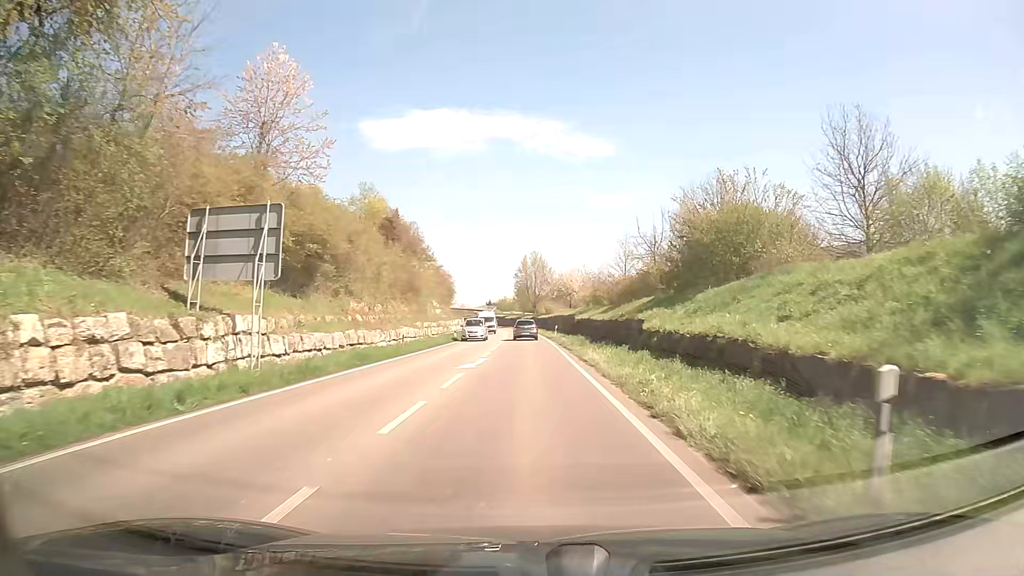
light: Day
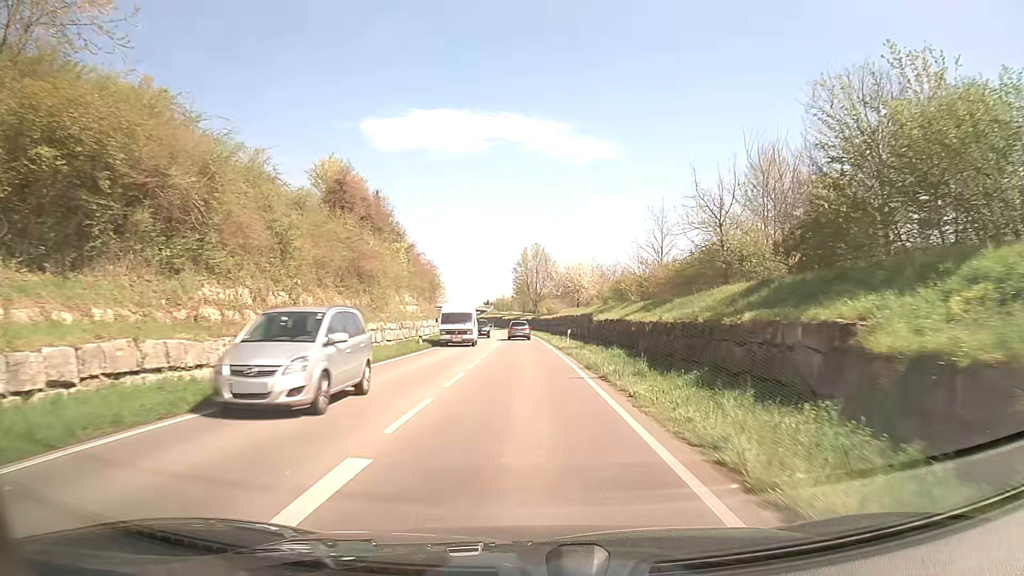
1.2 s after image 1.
(-0.1, +17.6) m; 0°
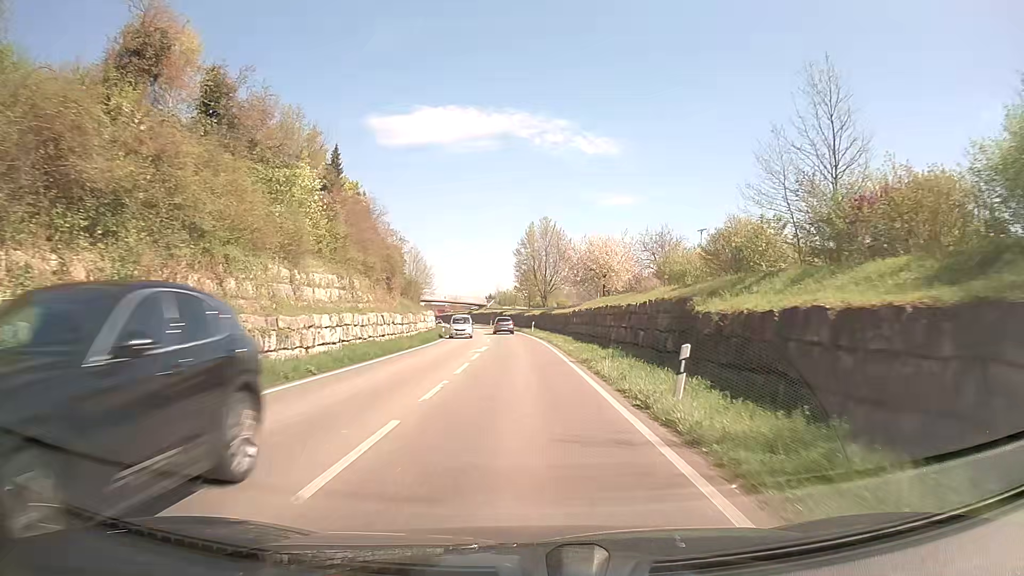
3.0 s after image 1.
(-0.1, +27.2) m; -1°
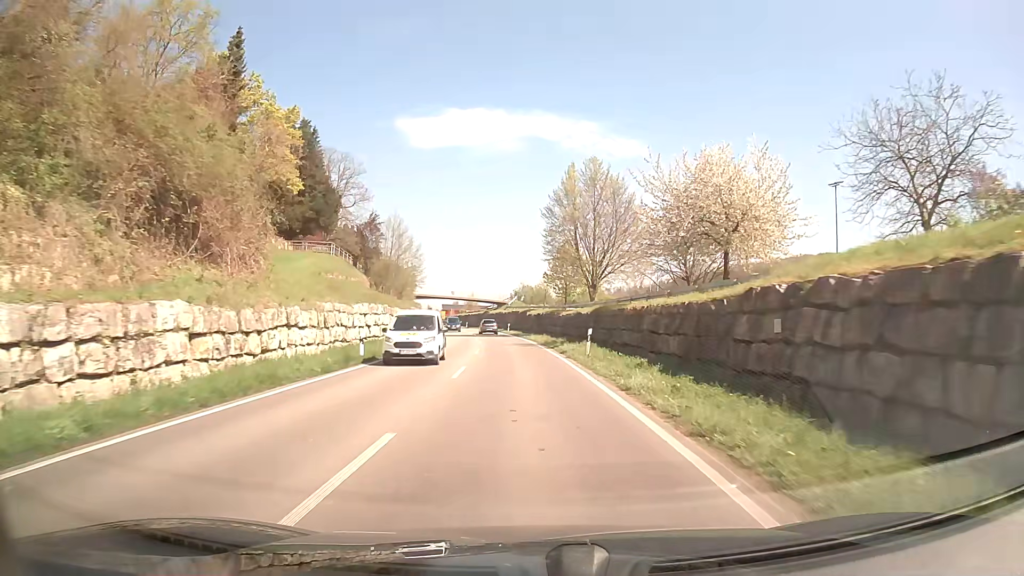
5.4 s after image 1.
(-0.7, +37.2) m; -3°
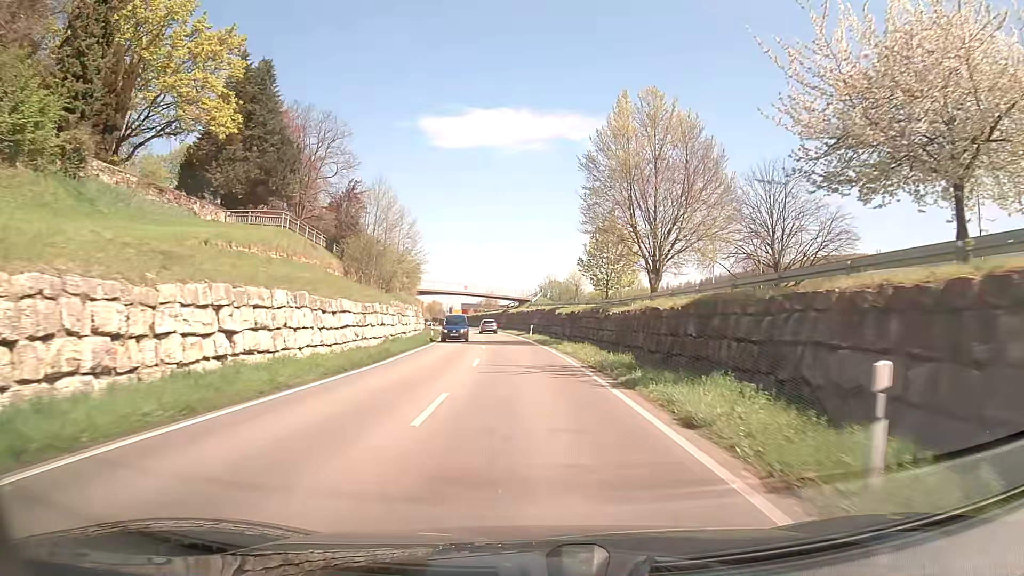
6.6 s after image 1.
(-0.4, +19.2) m; -2°
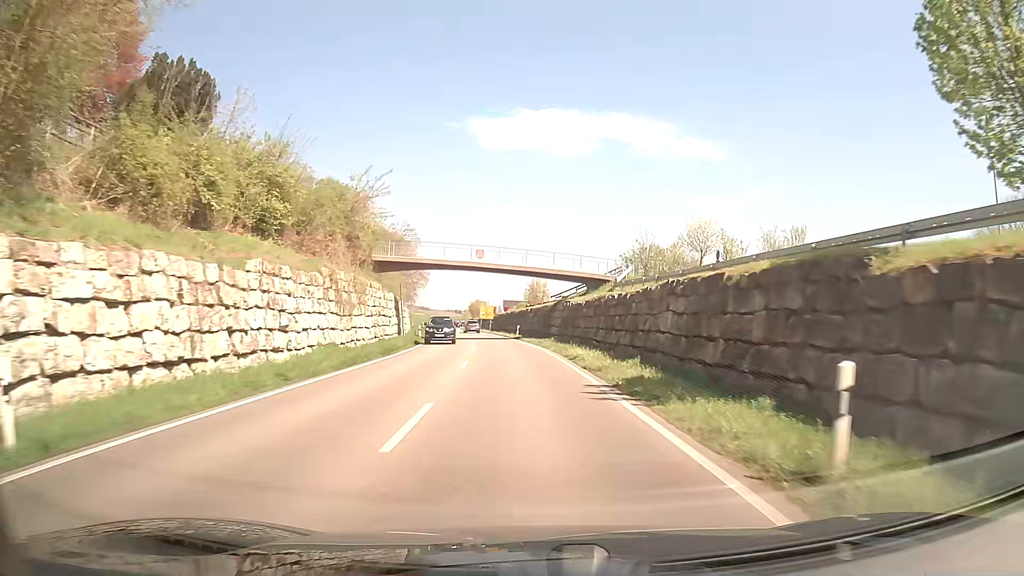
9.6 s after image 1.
(-1.8, +50.1) m; -4°
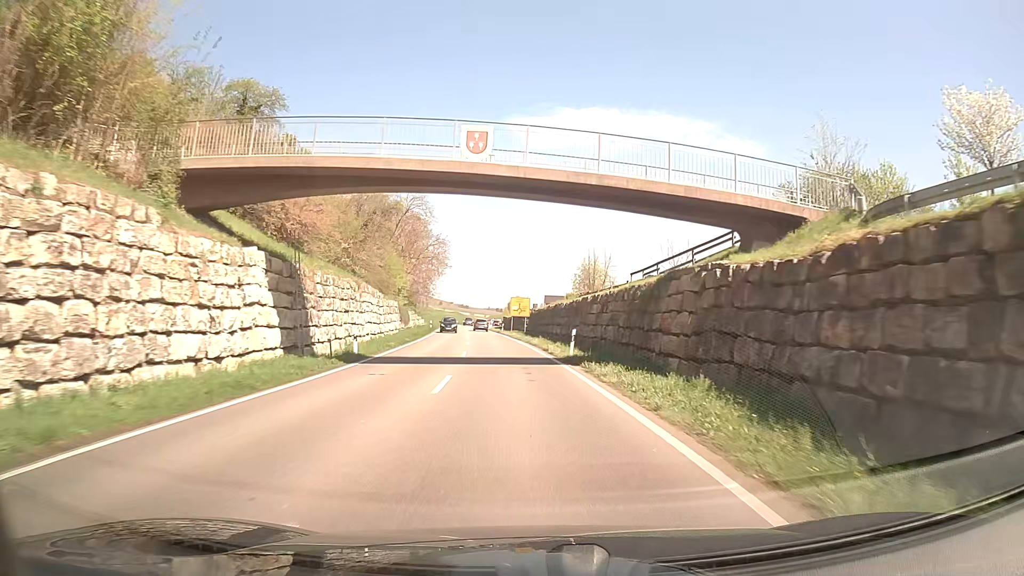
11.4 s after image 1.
(-1.0, +30.8) m; -4°
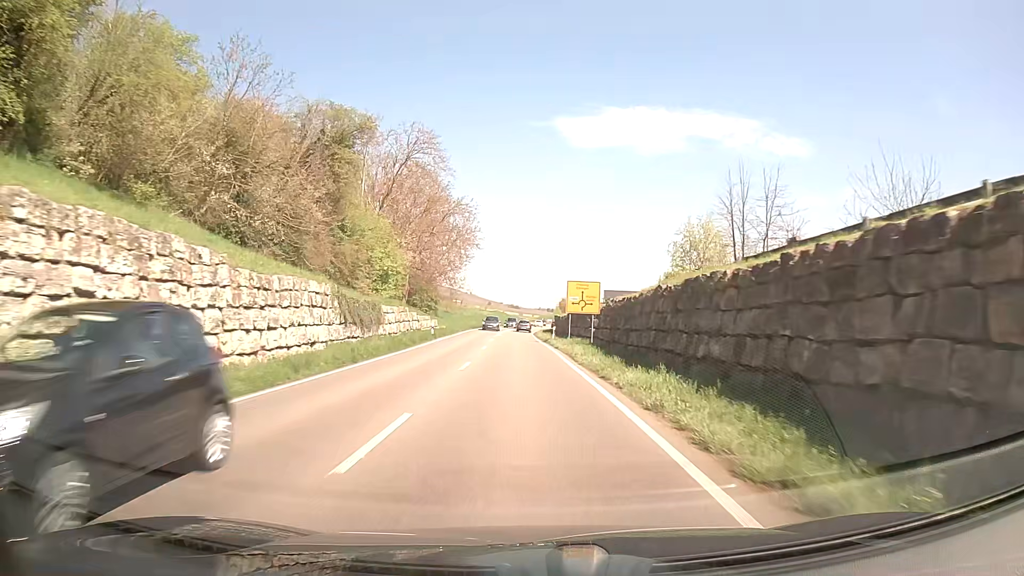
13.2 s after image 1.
(-1.1, +30.6) m; -4°
(0, +10) (0, +20) (0, +30) (-1, +40) (-1, +50) (-1, +60) (-1, +70) (-1, +80) (-1, +90) (0, +100) m
